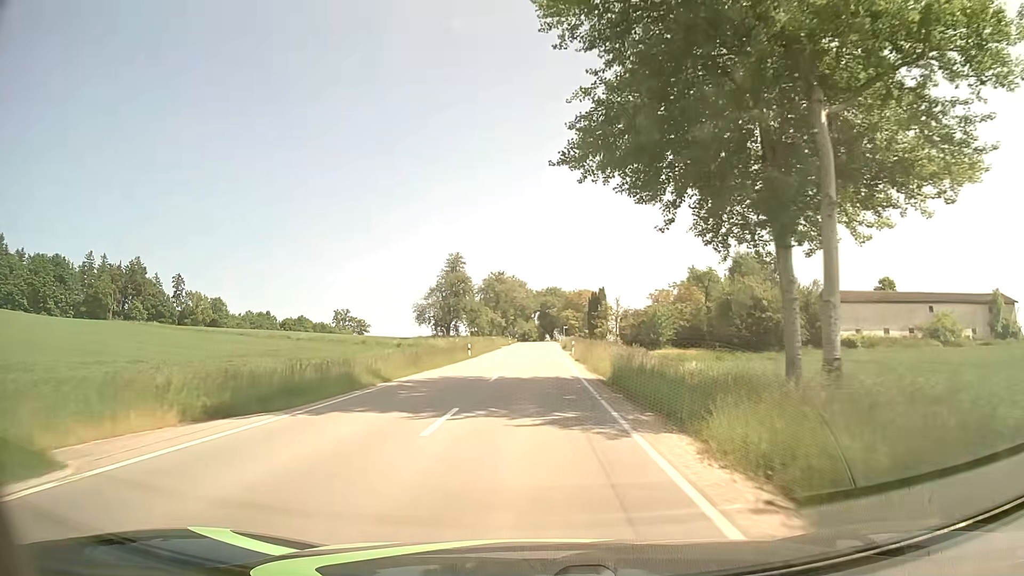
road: tertiary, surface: asphalt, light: Day
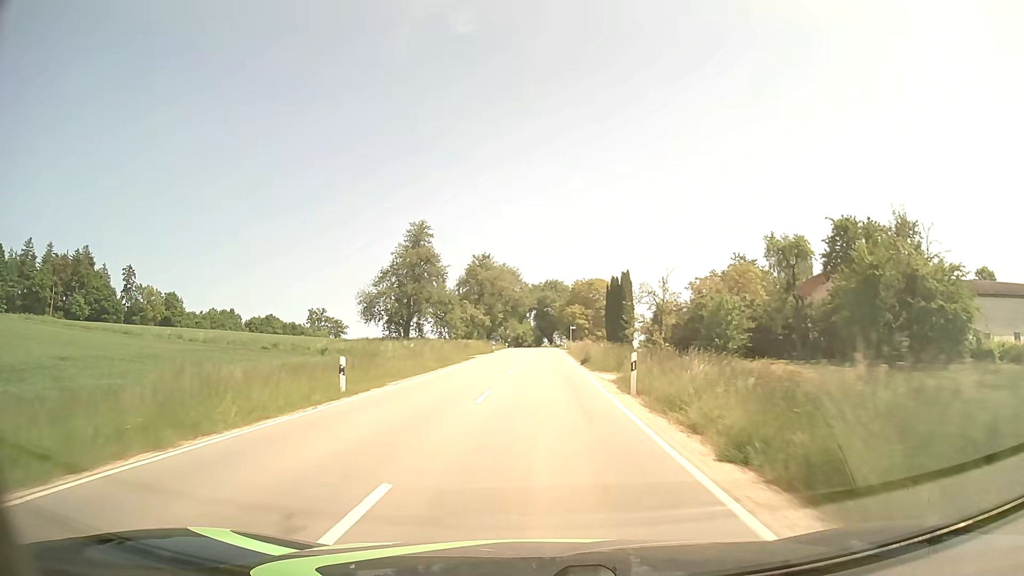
(+0.2, +31.2) m; +1°
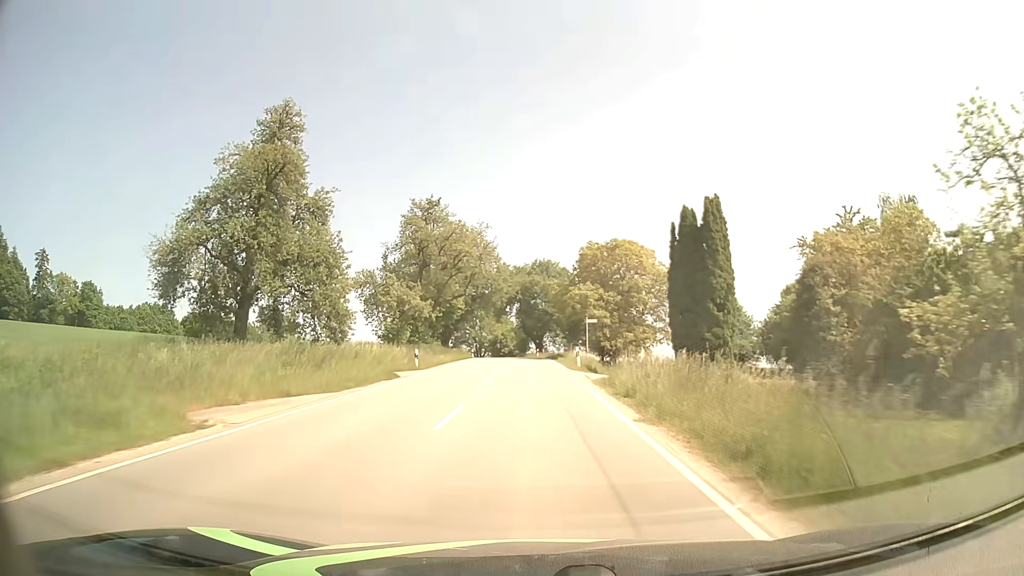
(+0.4, +40.3) m; +1°
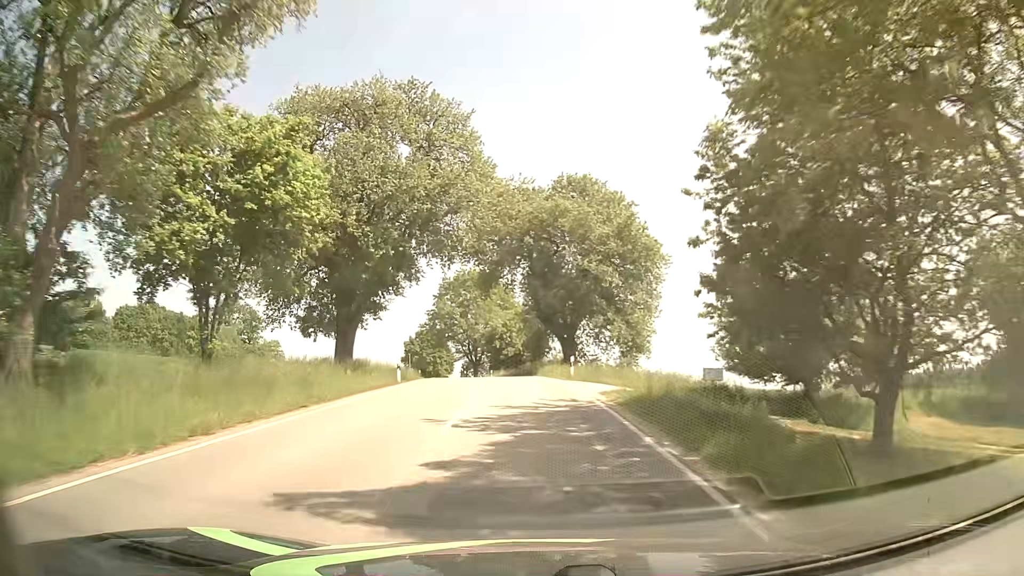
(-0.5, +48.1) m; -2°
